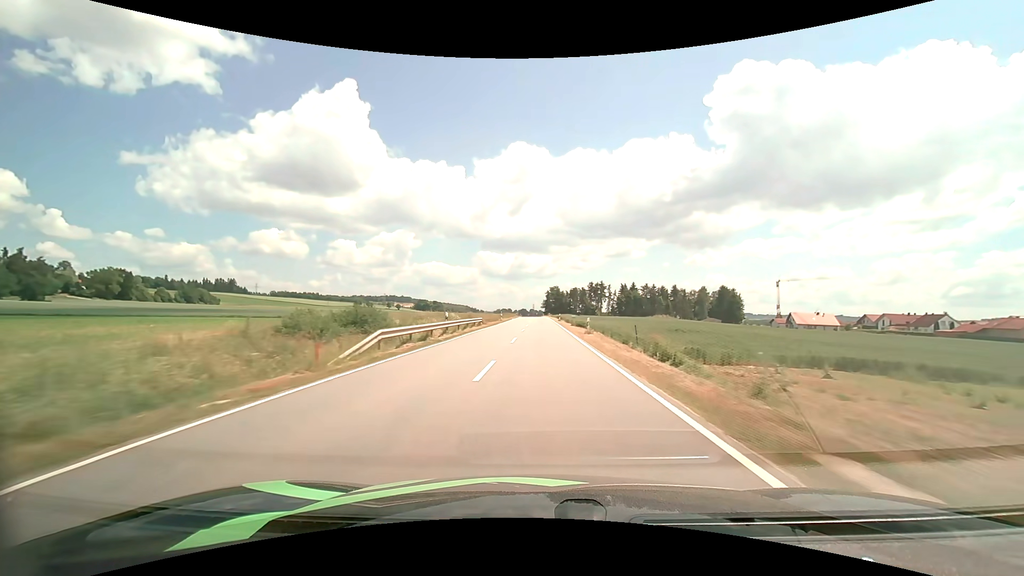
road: tertiary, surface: asphalt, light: Day
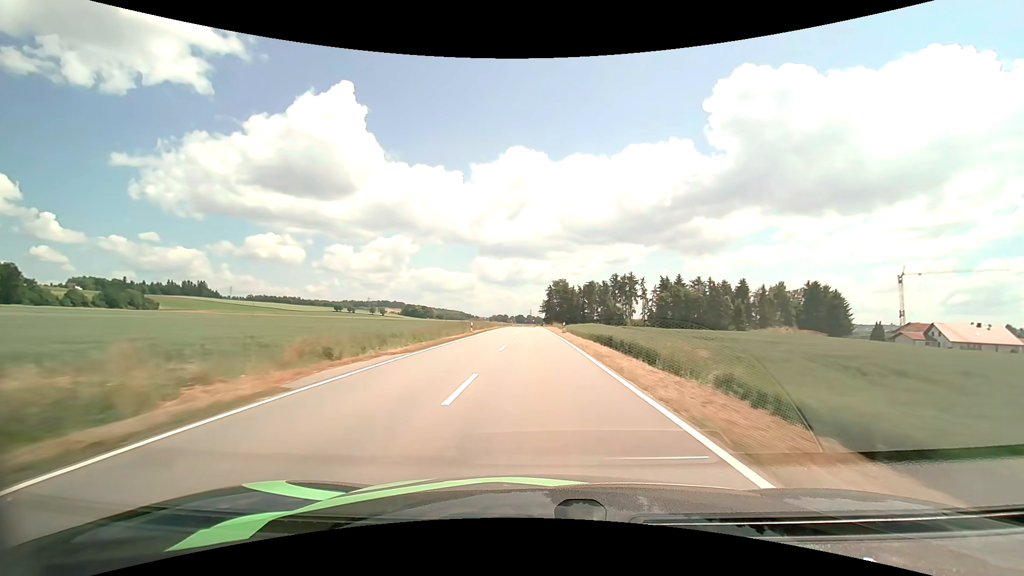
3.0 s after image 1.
(+0.3, +76.8) m; 0°
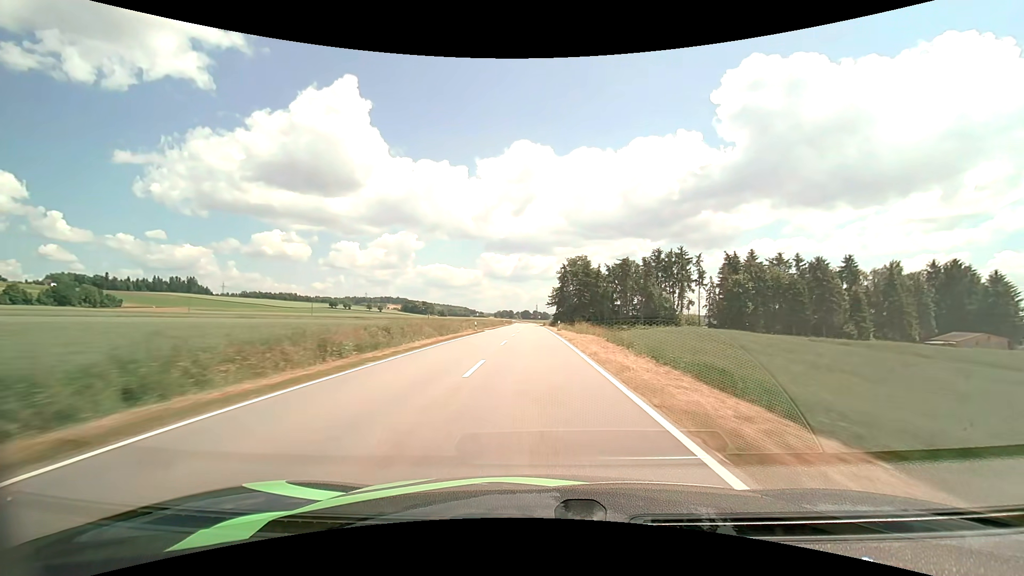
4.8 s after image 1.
(-0.2, +46.5) m; -1°
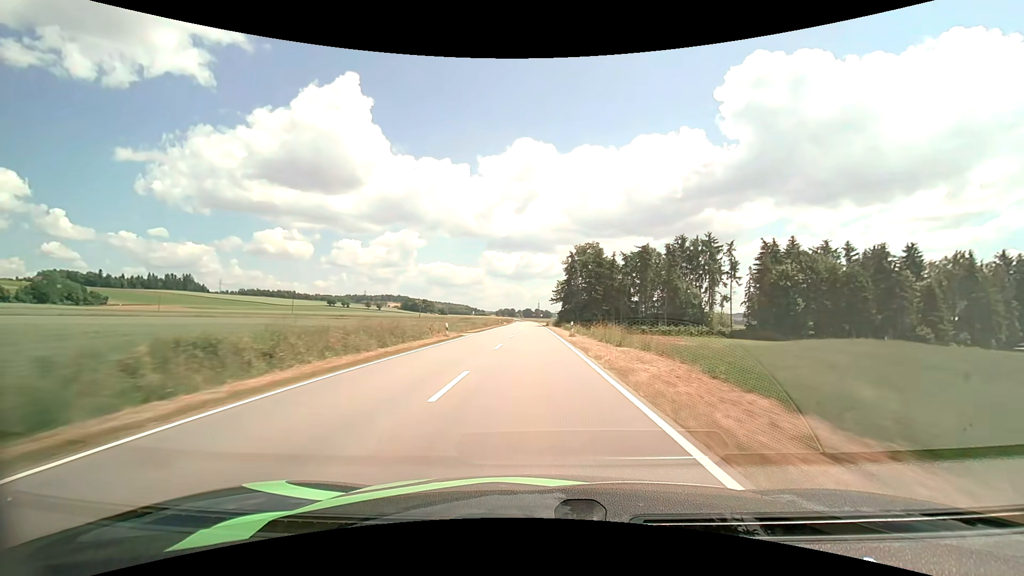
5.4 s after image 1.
(0.0, +15.6) m; 0°
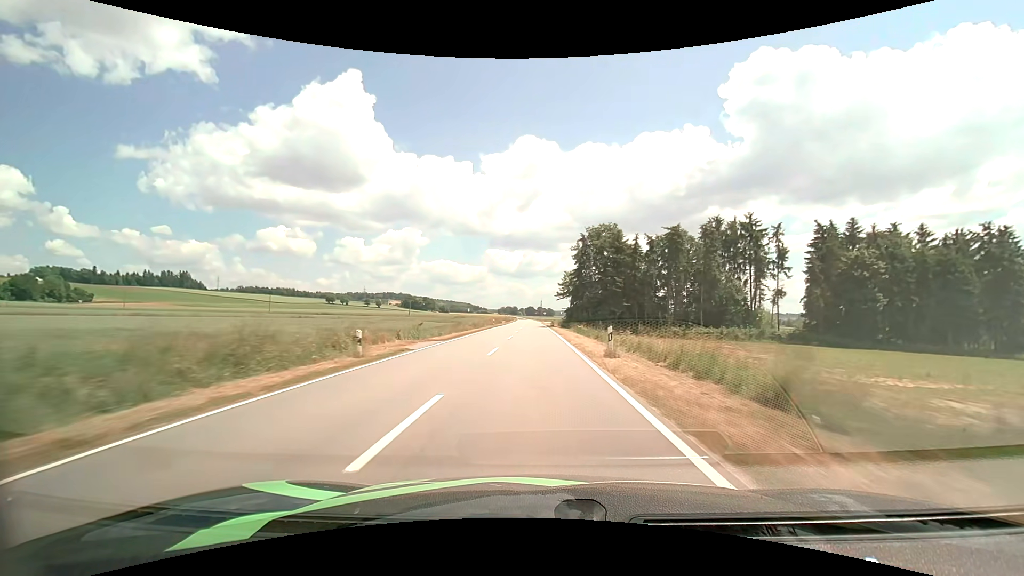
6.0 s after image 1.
(0.0, +15.6) m; 0°
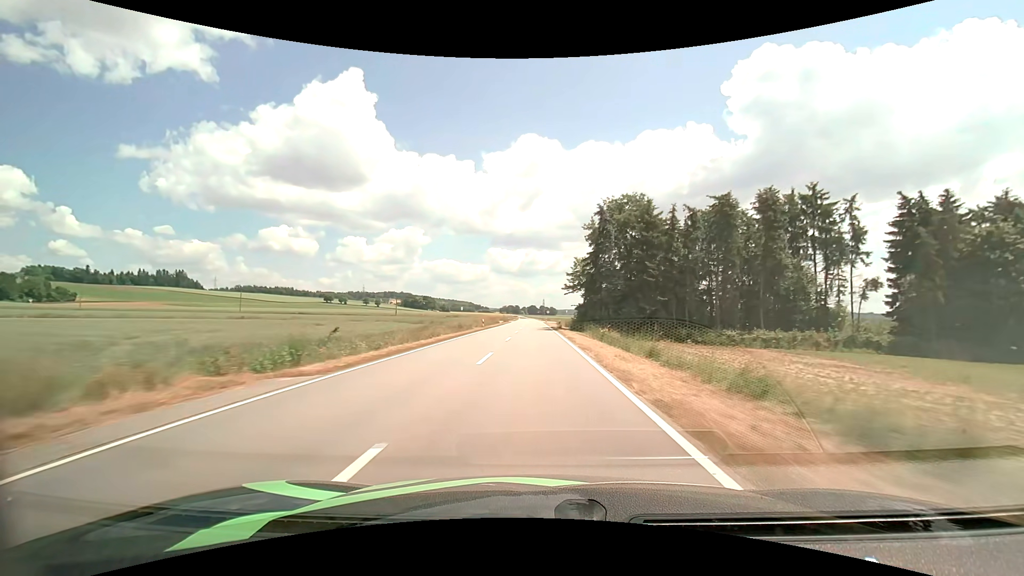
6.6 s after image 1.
(0.0, +15.8) m; 0°
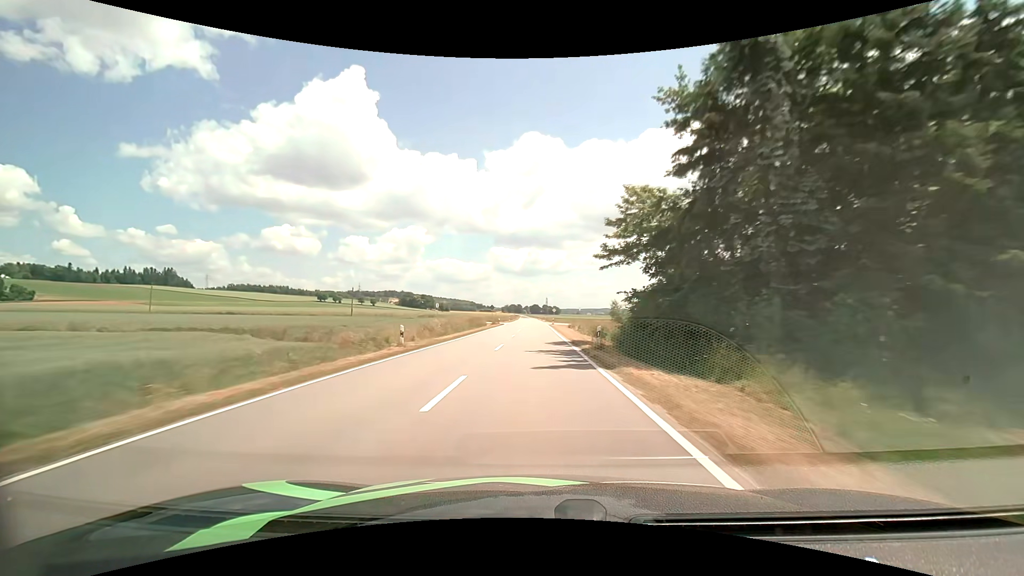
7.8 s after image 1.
(-0.1, +31.7) m; 0°
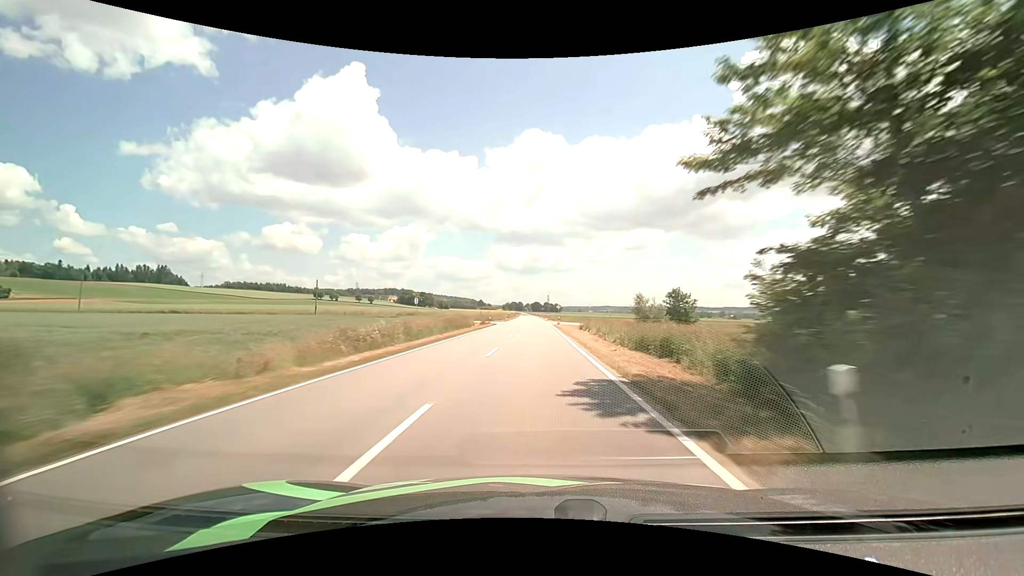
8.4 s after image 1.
(0.0, +15.9) m; 0°
(0, +10) (0, +20) (0, +30) (0, +40) (0, +50) (0, +60) (0, +70) (0, +80) (0, +90) (0, +100) m
